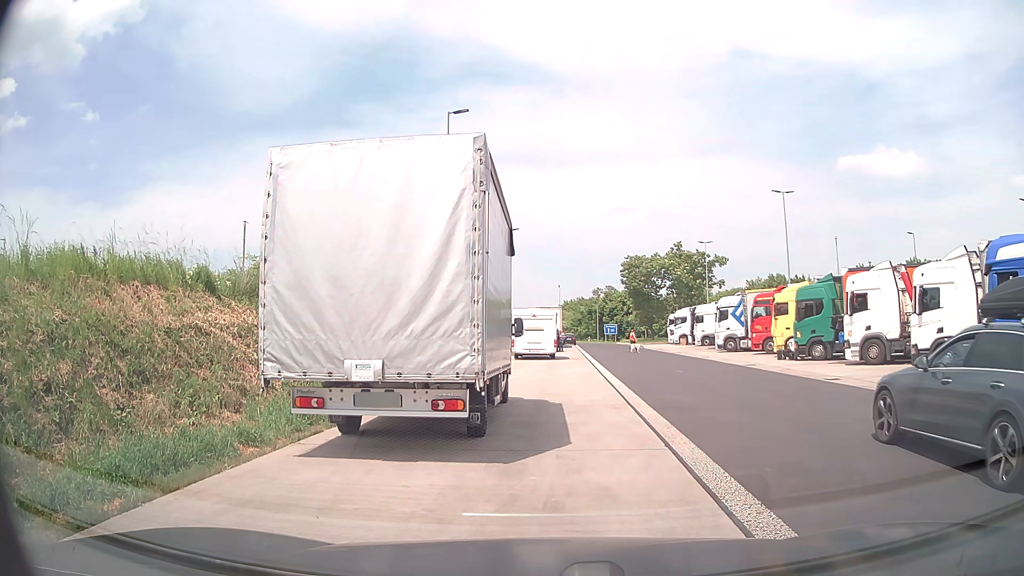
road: service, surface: asphalt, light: Day
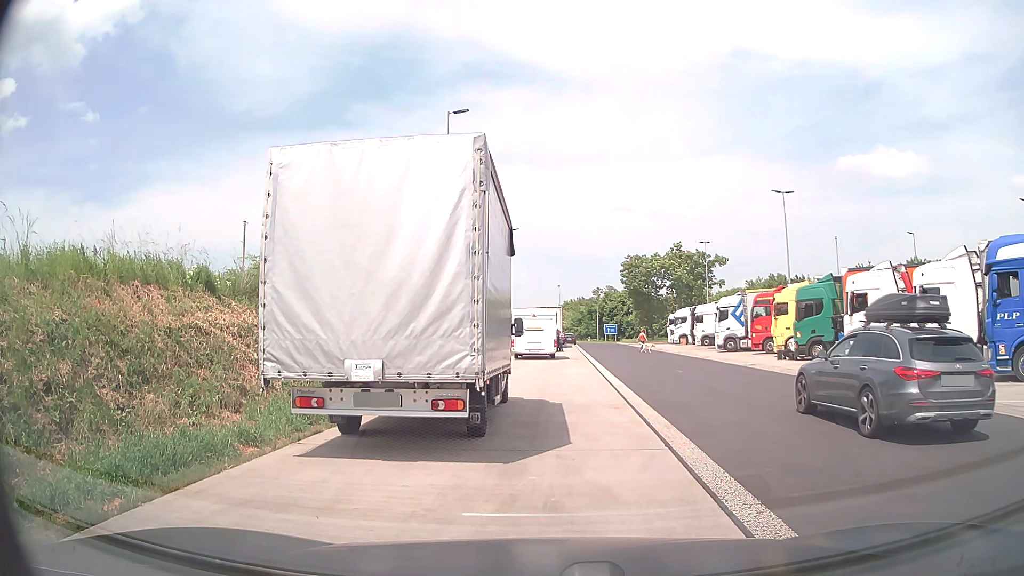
(0.0, 0.0) m; 0°
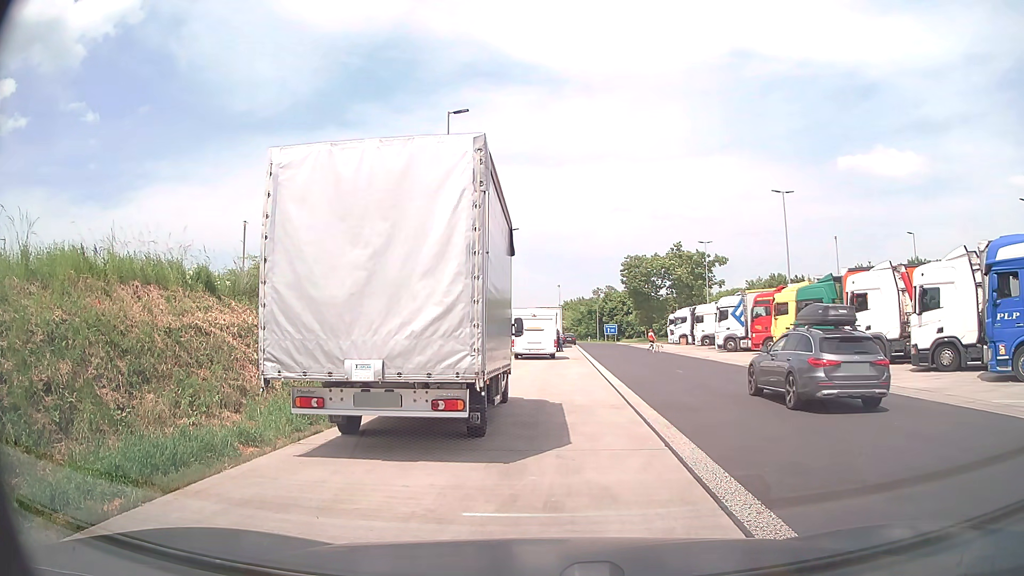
(0.0, 0.0) m; 0°
